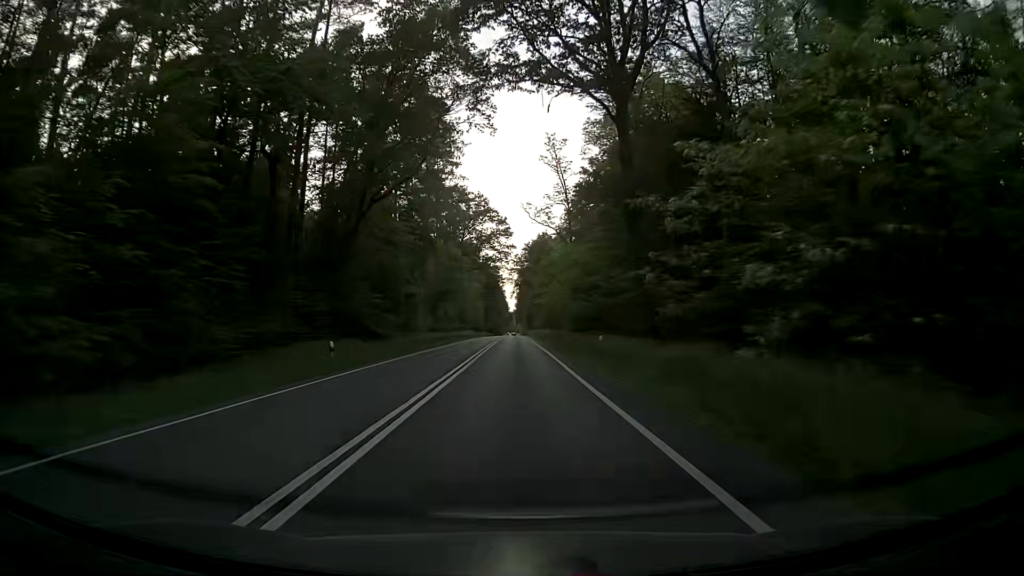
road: primary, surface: asphalt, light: Day
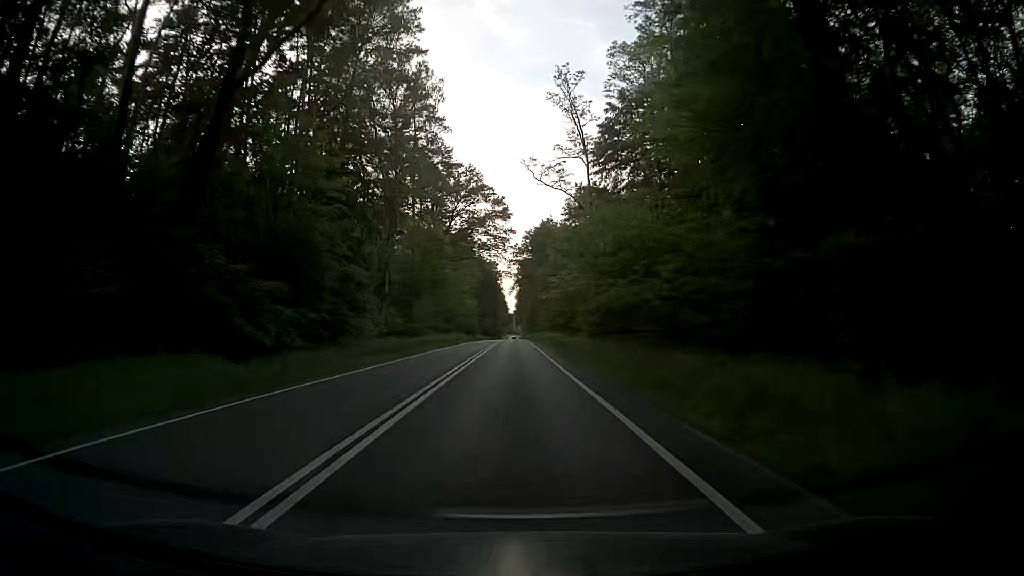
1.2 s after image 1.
(0.0, +22.5) m; 0°
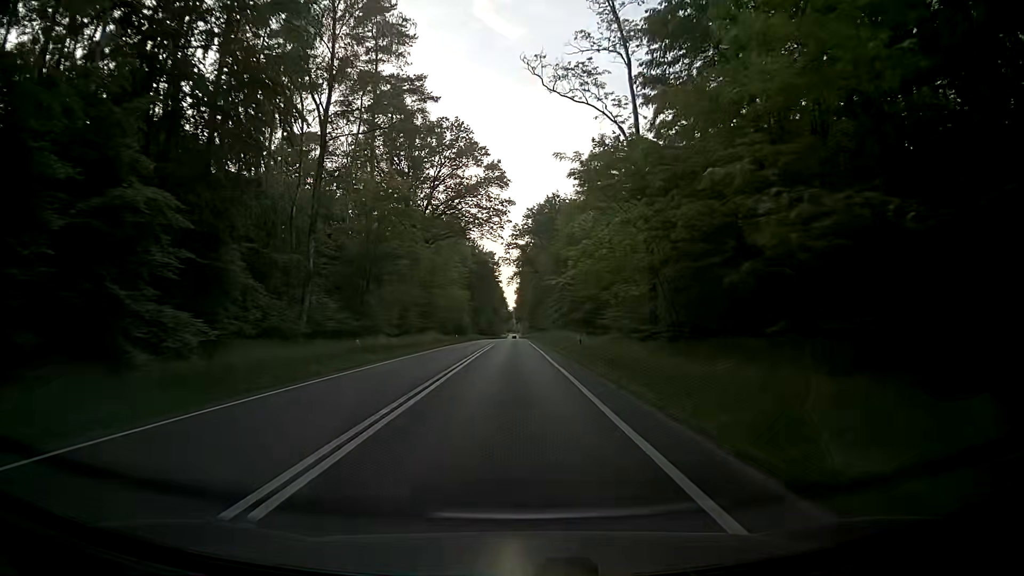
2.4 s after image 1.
(0.0, +22.5) m; +1°
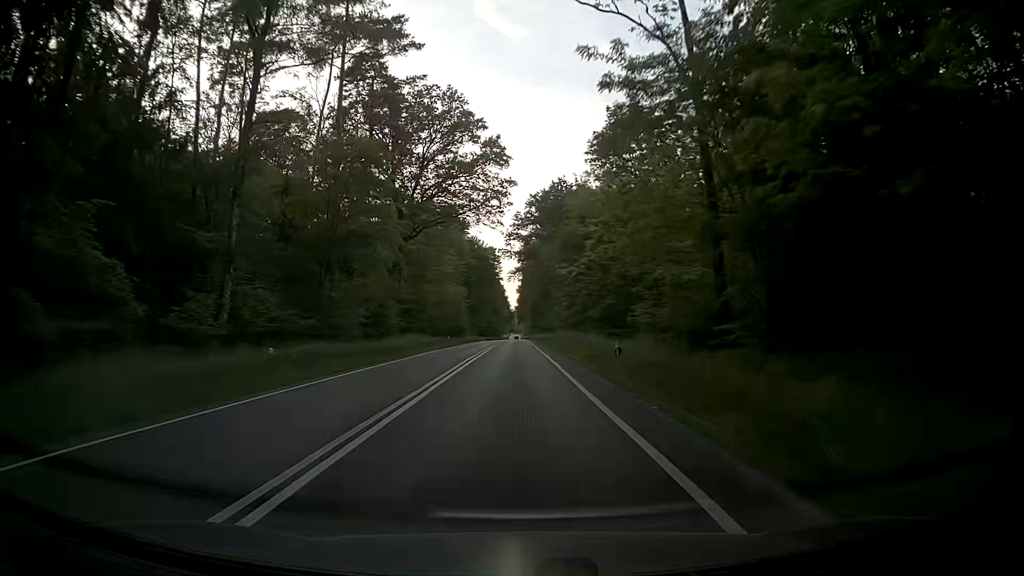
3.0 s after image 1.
(-0.1, +11.3) m; 0°
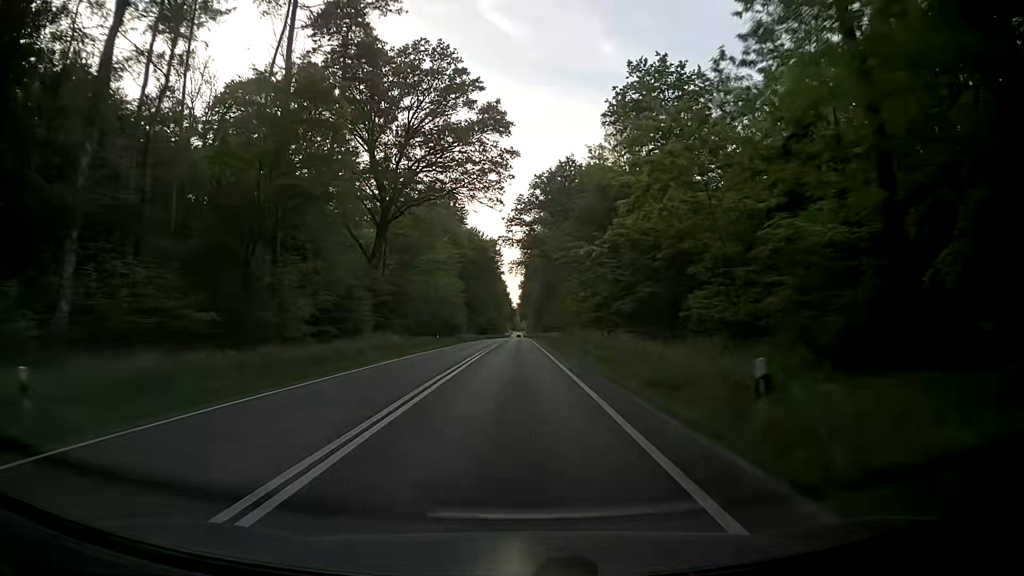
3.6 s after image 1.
(-0.2, +11.3) m; 0°
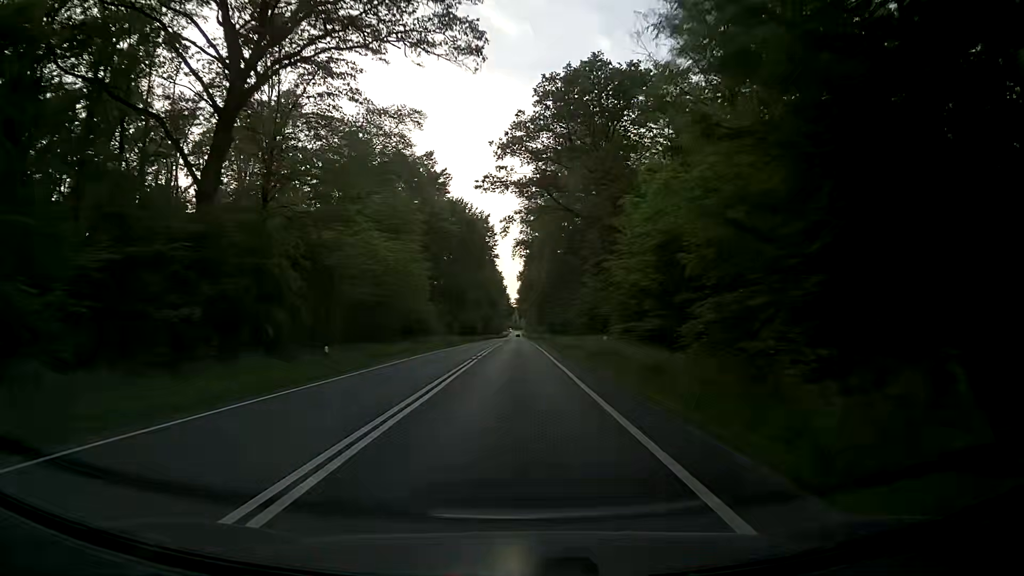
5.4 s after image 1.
(-0.4, +33.9) m; 0°
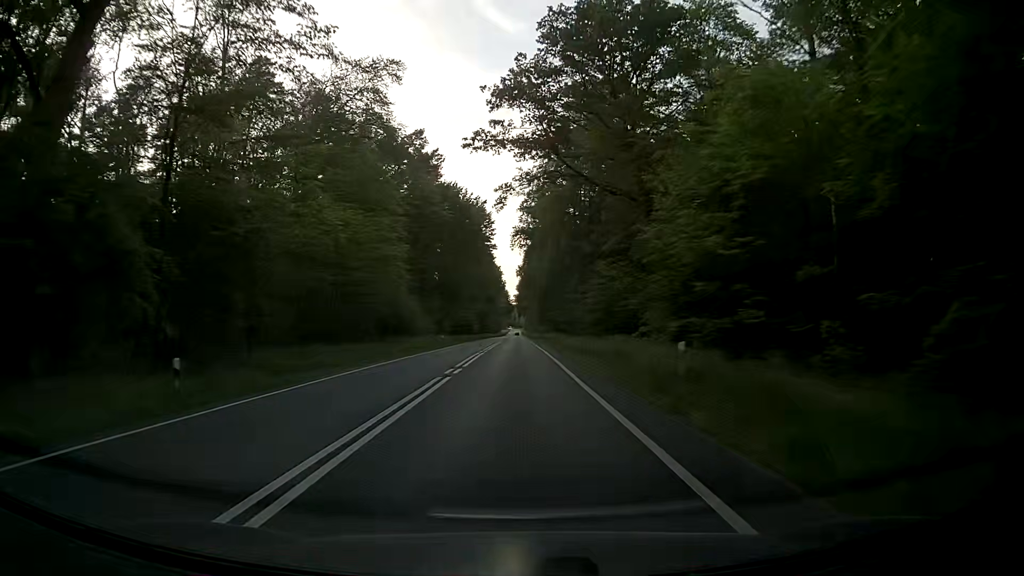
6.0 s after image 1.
(-0.2, +11.3) m; 0°
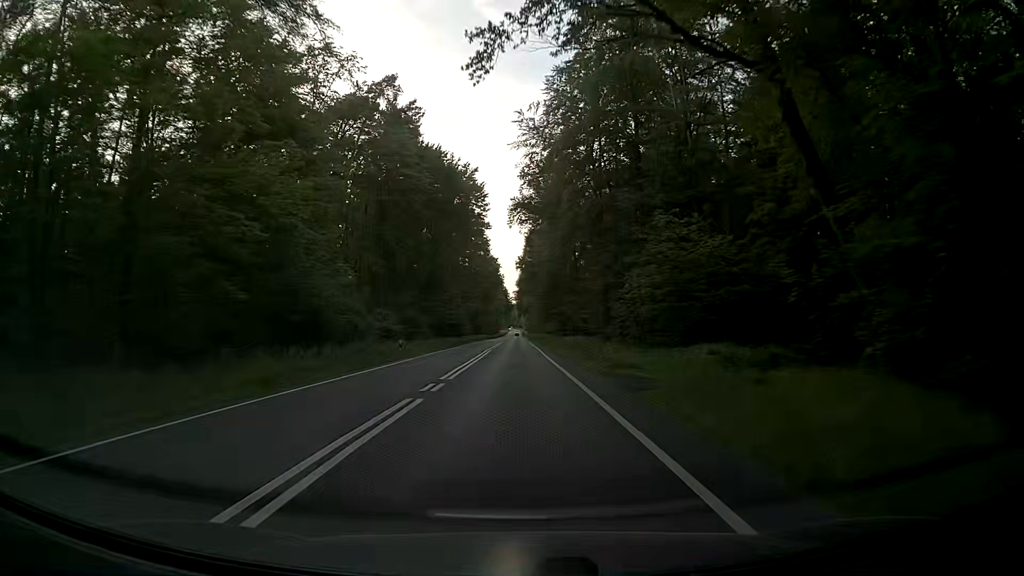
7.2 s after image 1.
(-0.2, +22.7) m; 0°
(0, +10) (0, +20) (0, +30) (0, +40) (0, +50) (0, +60) (-1, +70) (-1, +80) (-1, +90) (-1, +100) m
